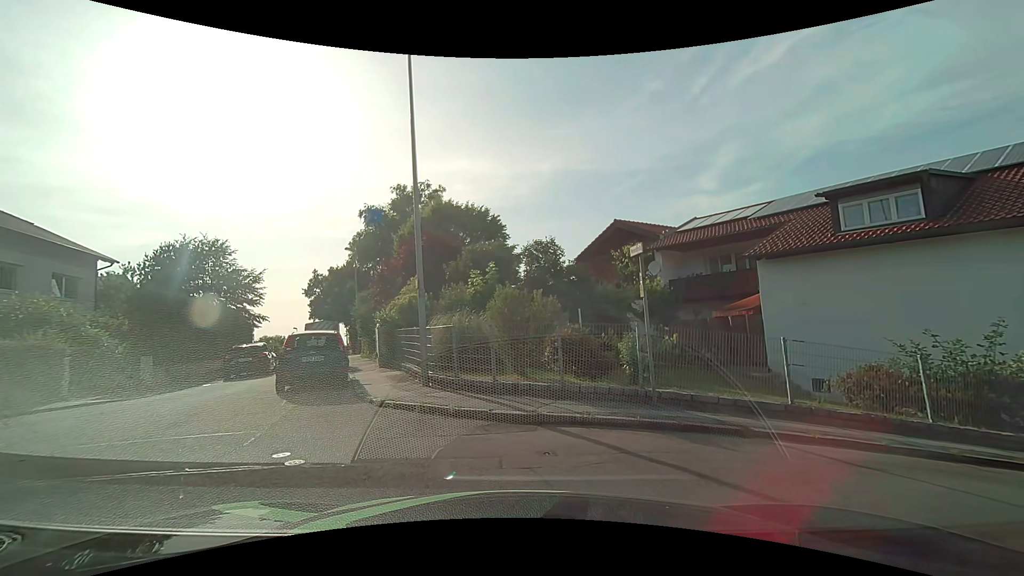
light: Day
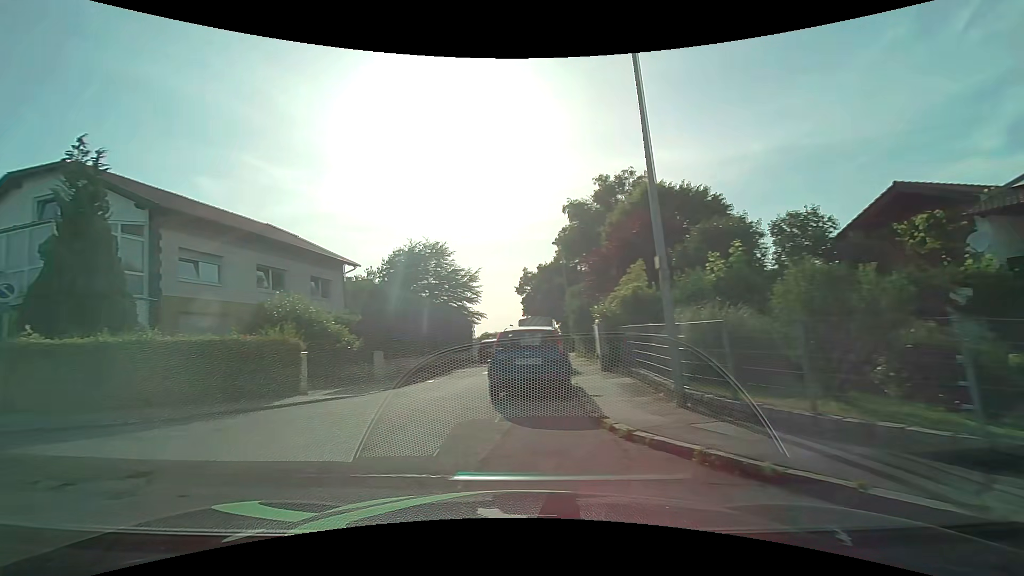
(-0.4, +3.4) m; -20°
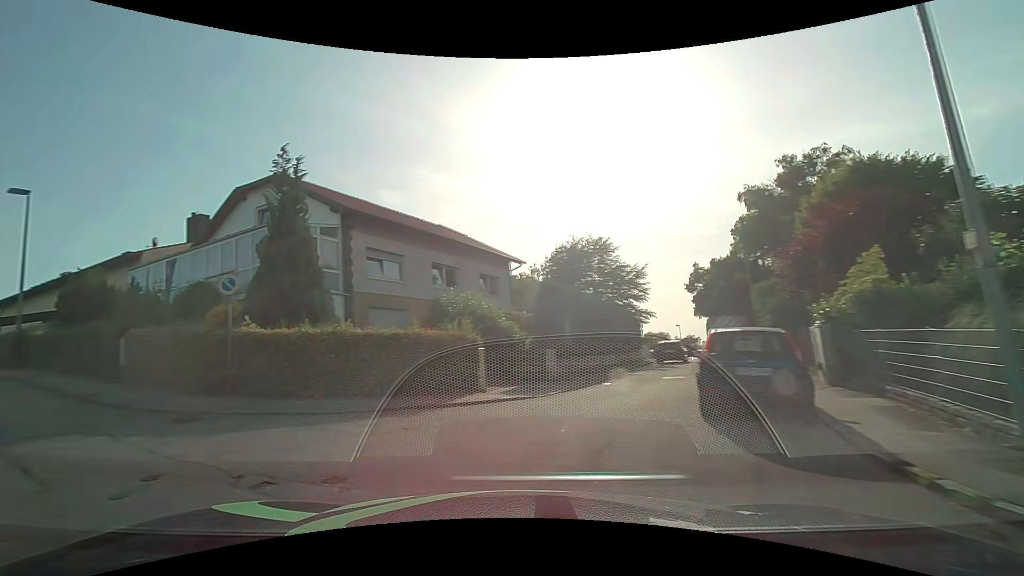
(-0.3, +1.5) m; -19°
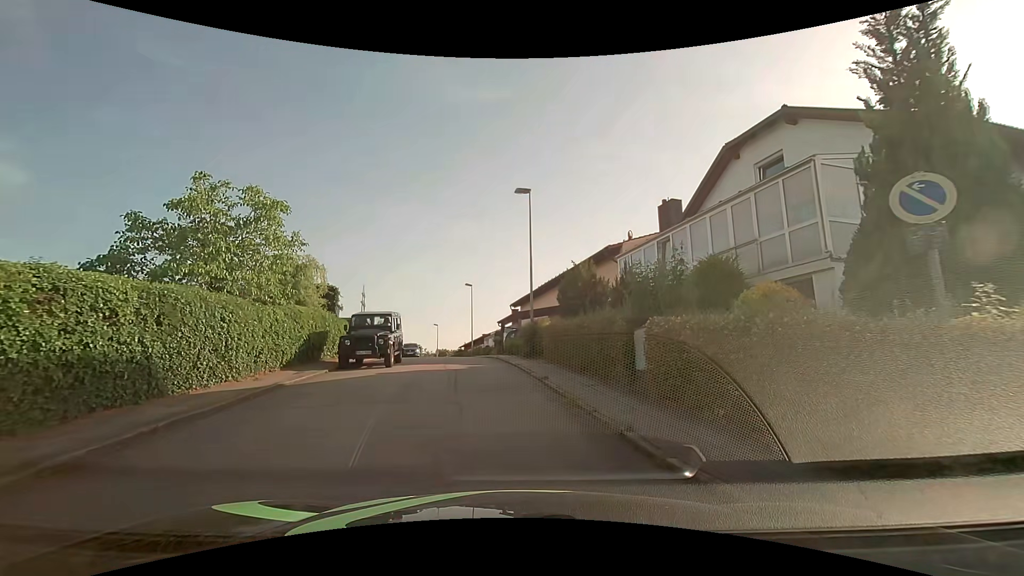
(-4.4, +6.5) m; -49°
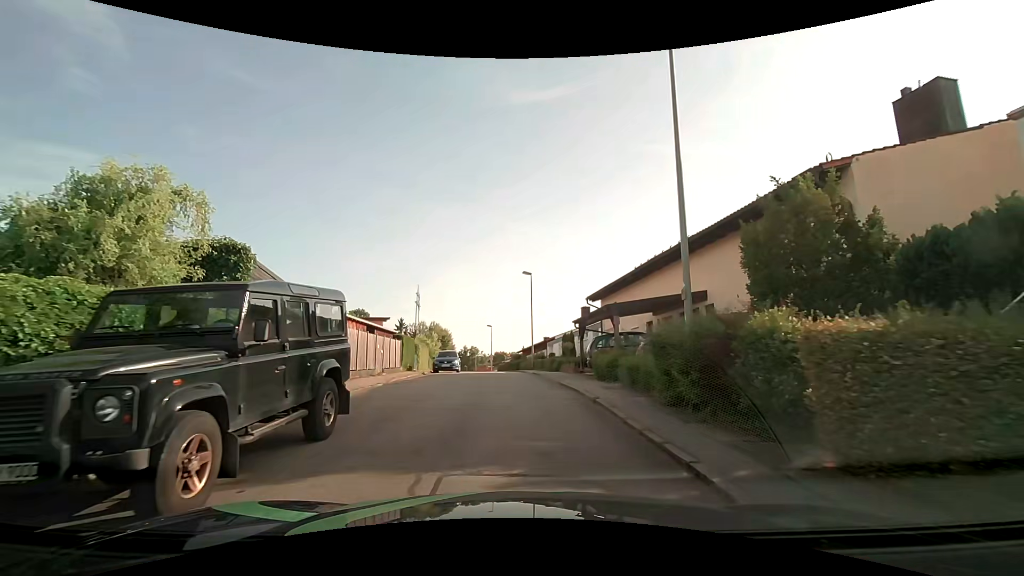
(-1.4, +13.8) m; -9°
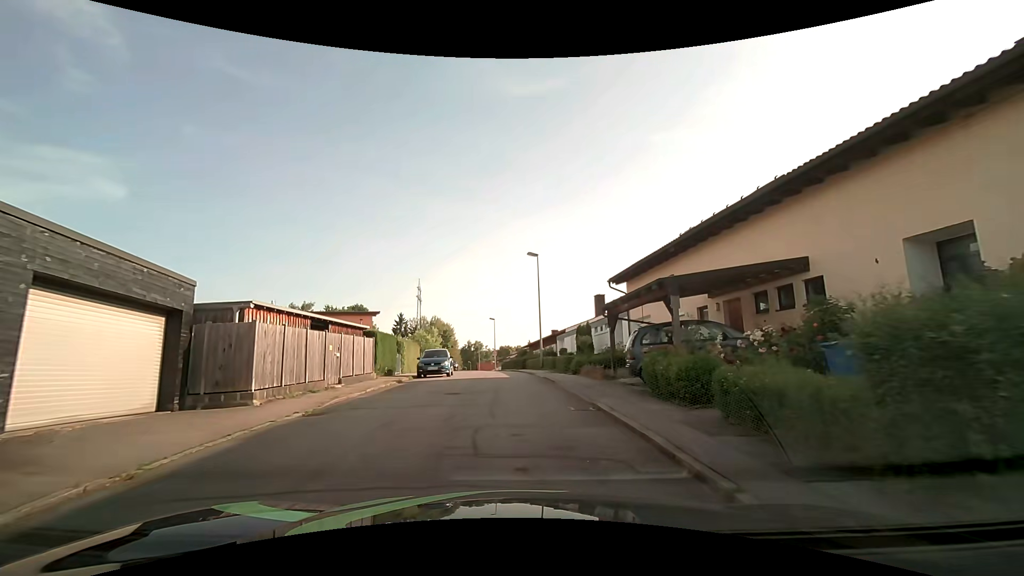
(+0.1, +6.7) m; +2°
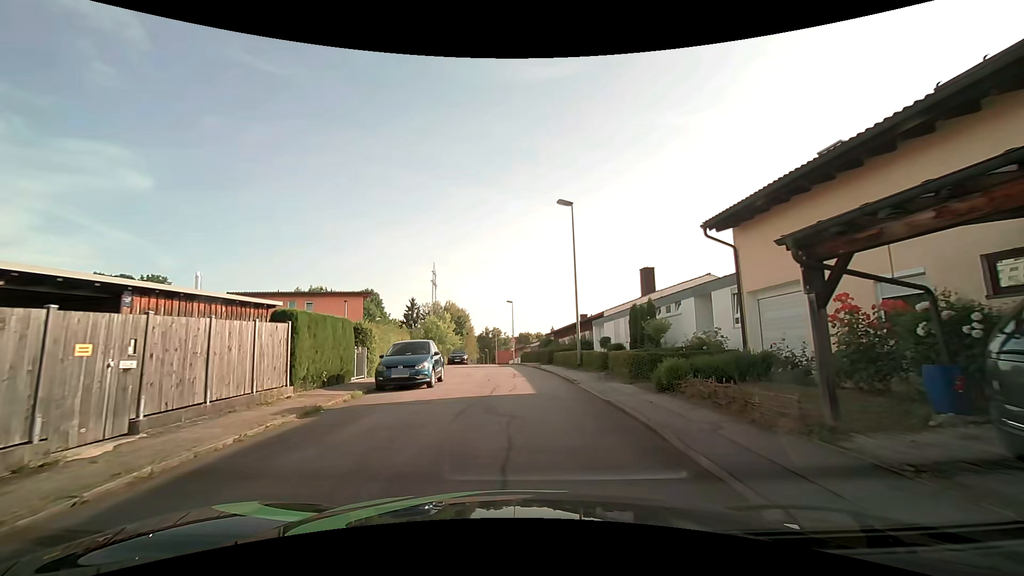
(-0.5, +10.7) m; -3°
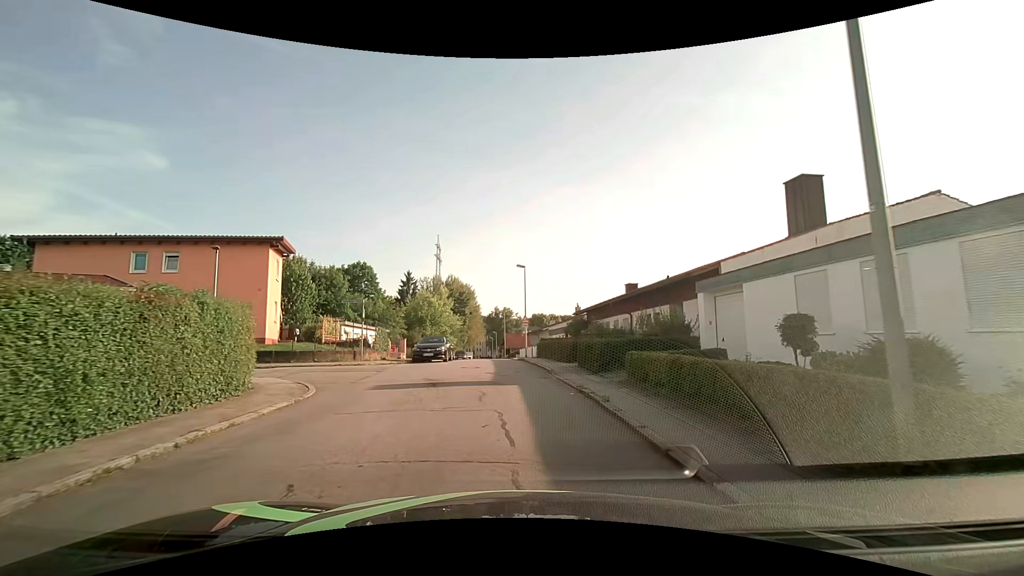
(-0.4, +19.2) m; -2°
(0, +10) (0, +20) (-1, +30) (-2, +40) (-2, +50) (-3, +60) (-4, +70) (-5, +80) (-5, +90) (-6, +100) m
